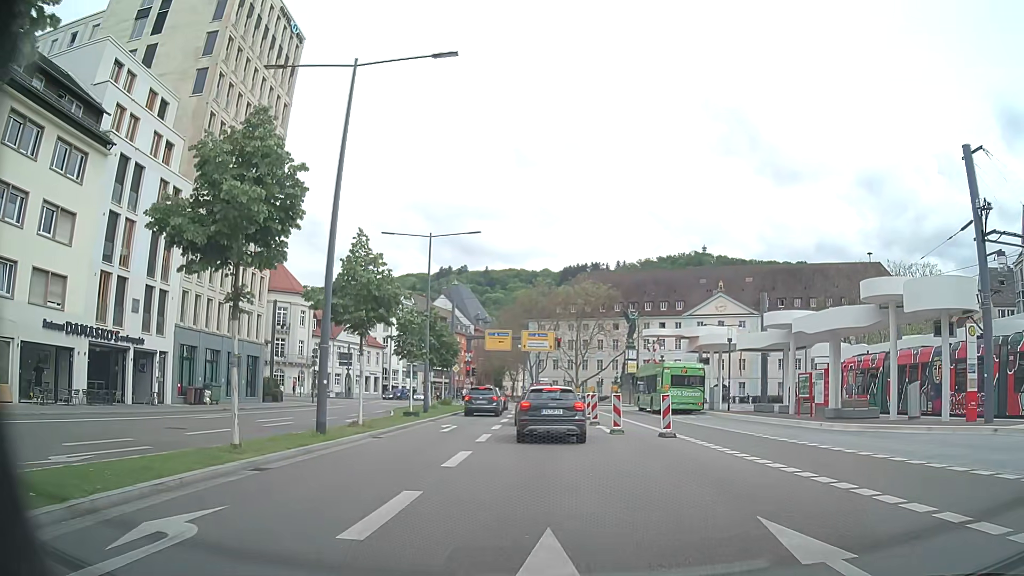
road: primary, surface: asphalt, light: Day
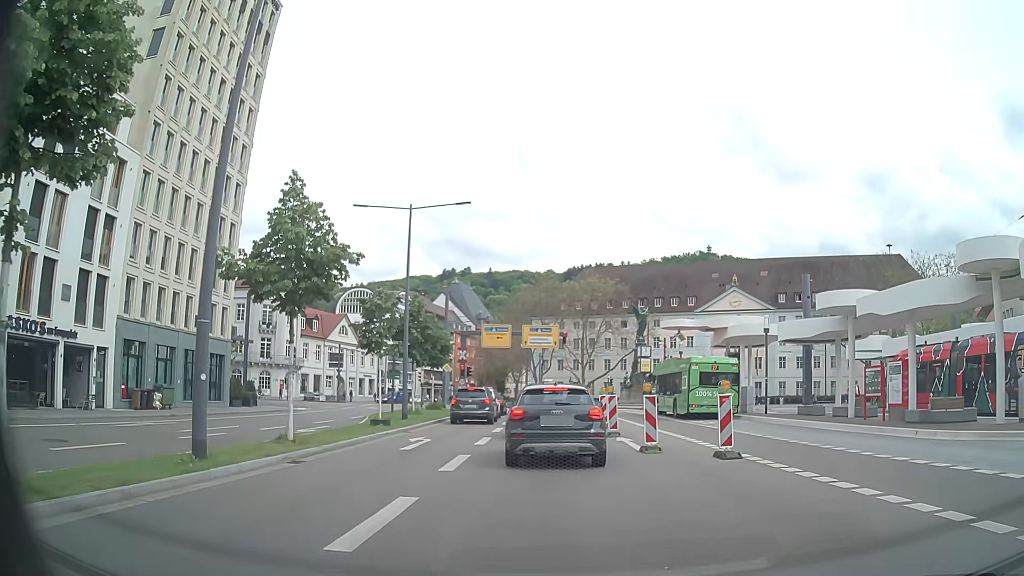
(-0.1, +6.2) m; -1°
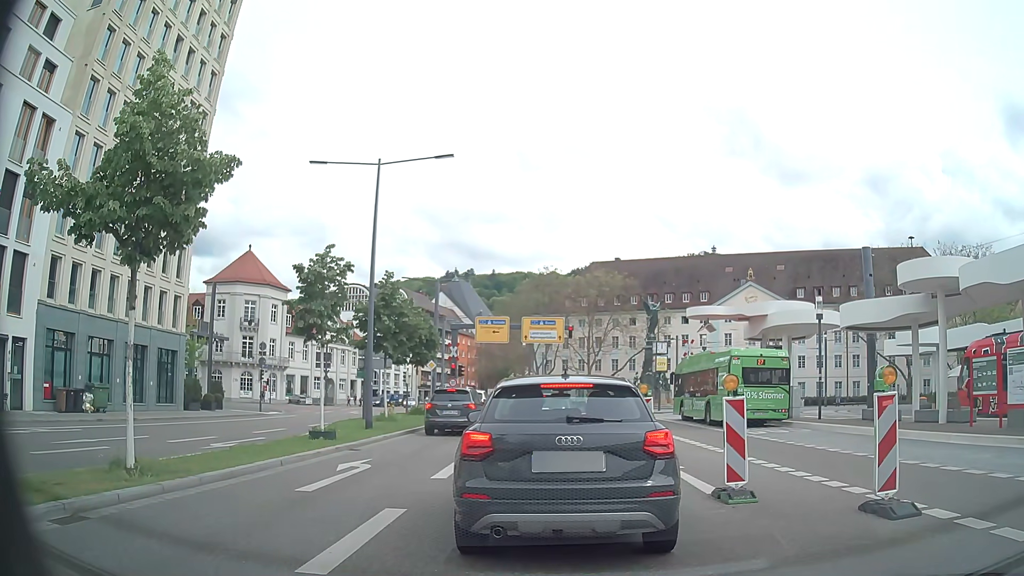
(0.0, +6.2) m; +1°
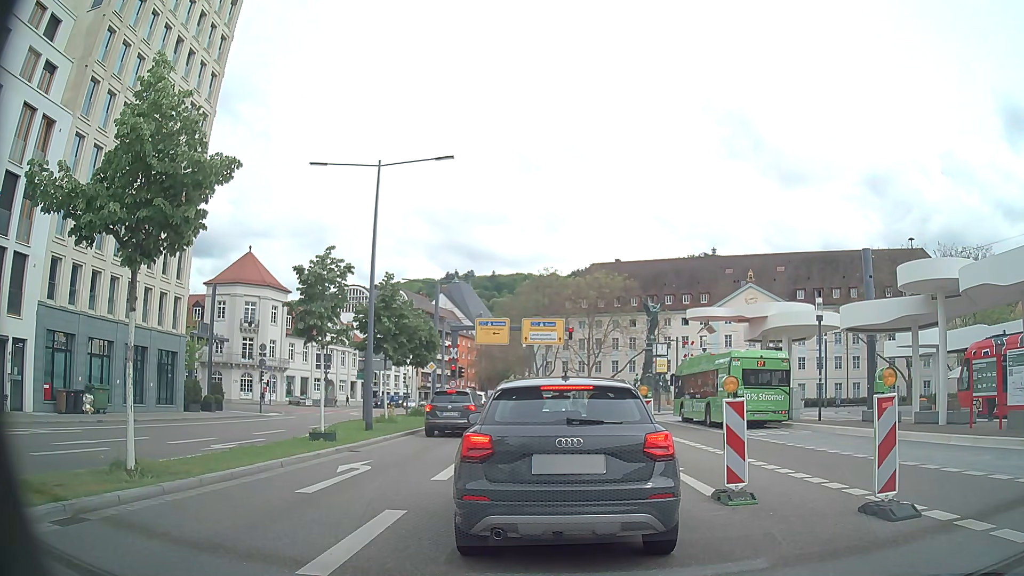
(0.0, +0.1) m; 0°
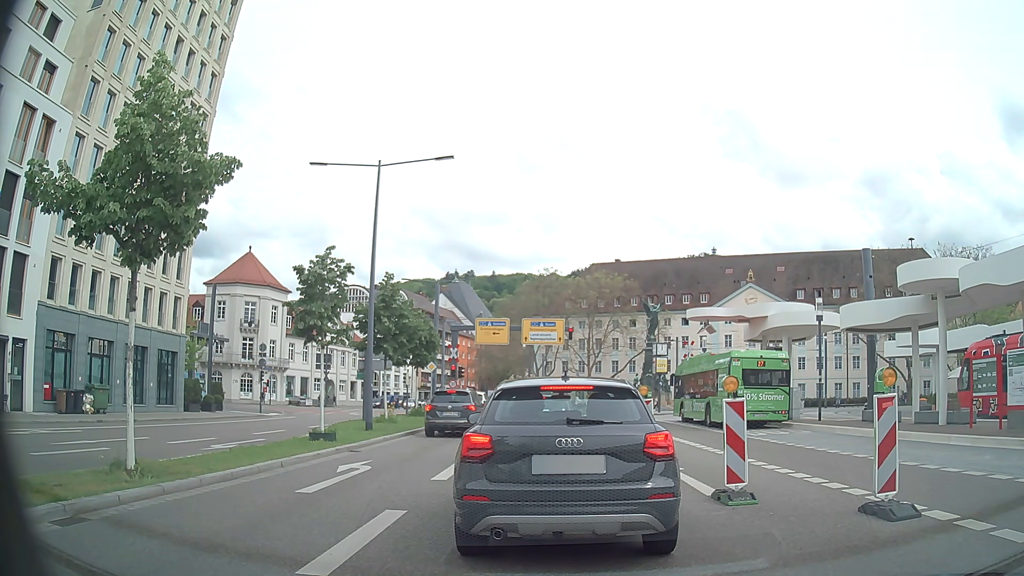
(0.0, 0.0) m; 0°
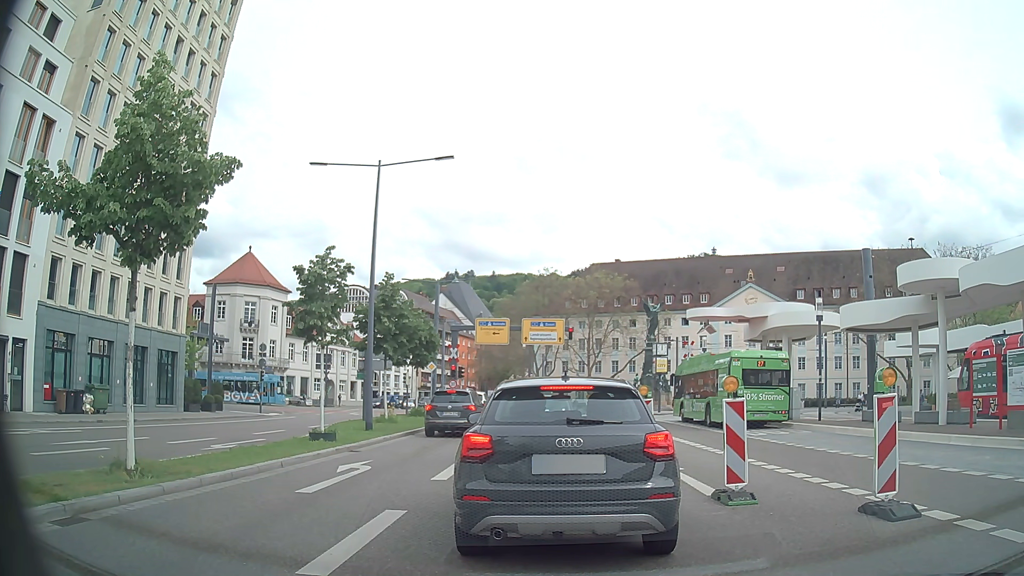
(0.0, 0.0) m; 0°
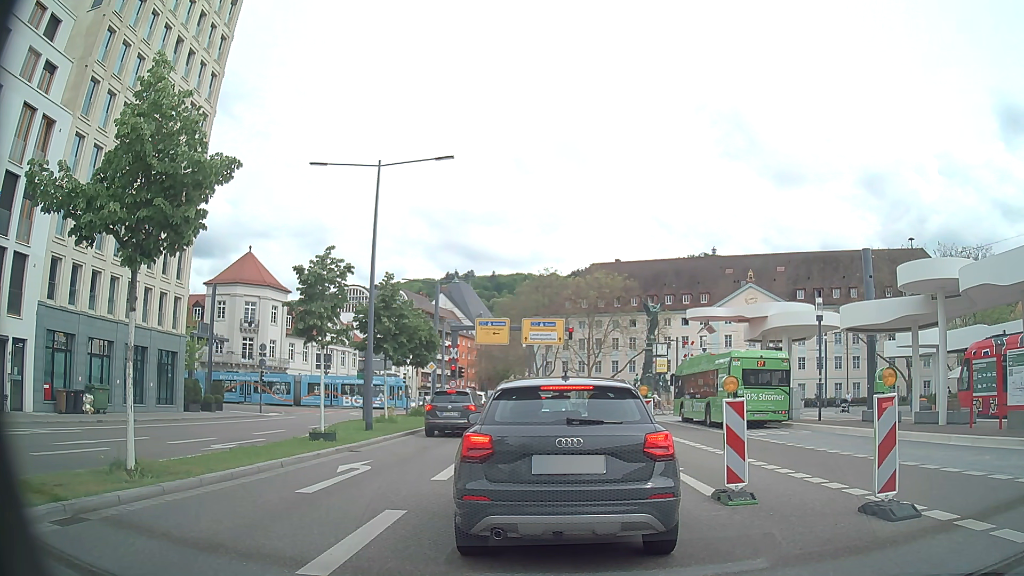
(0.0, 0.0) m; 0°
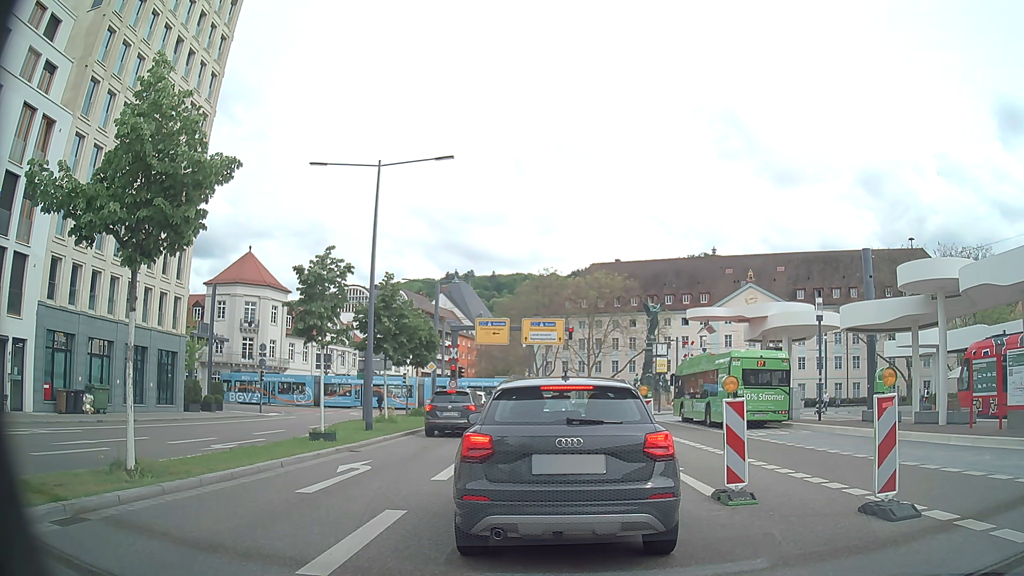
(0.0, 0.0) m; 0°
(0, +10) (0, +20) (-1, +30) (-1, +40) (-2, +50) (-4, +60) (-6, +70) (-8, +79) (-11, +89) (-12, +99) m
